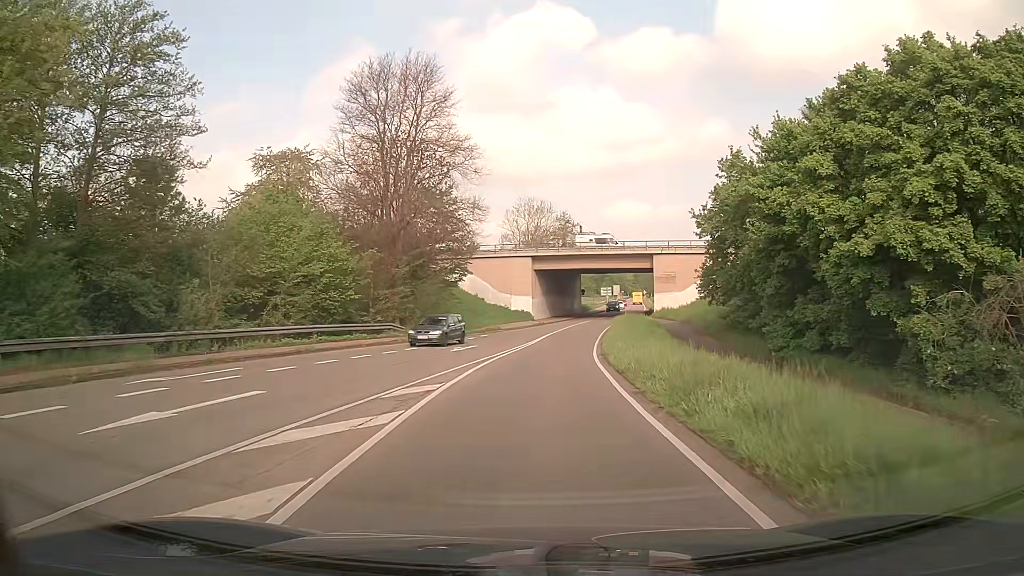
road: secondary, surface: asphalt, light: Day
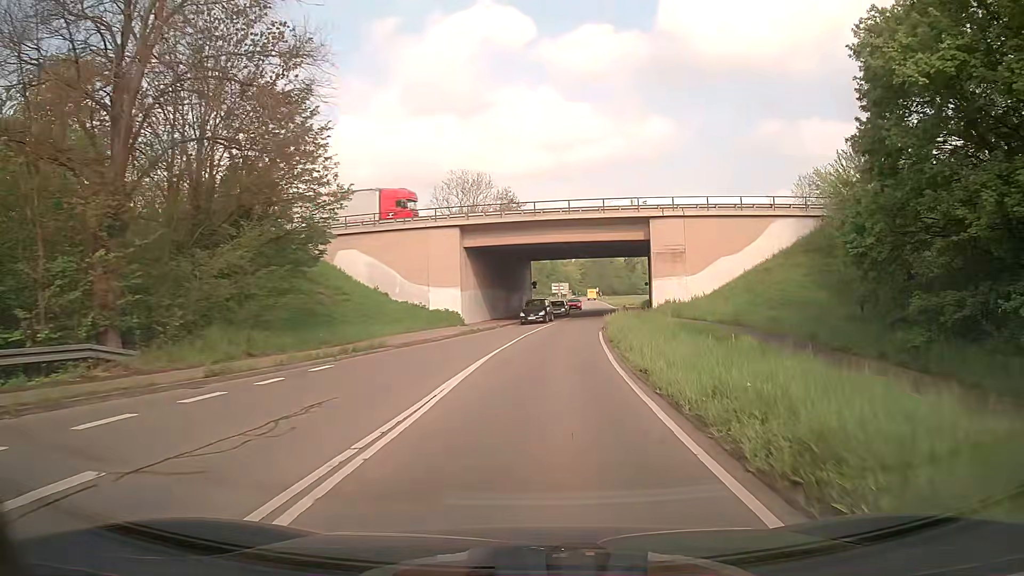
(+0.7, +26.2) m; +4°
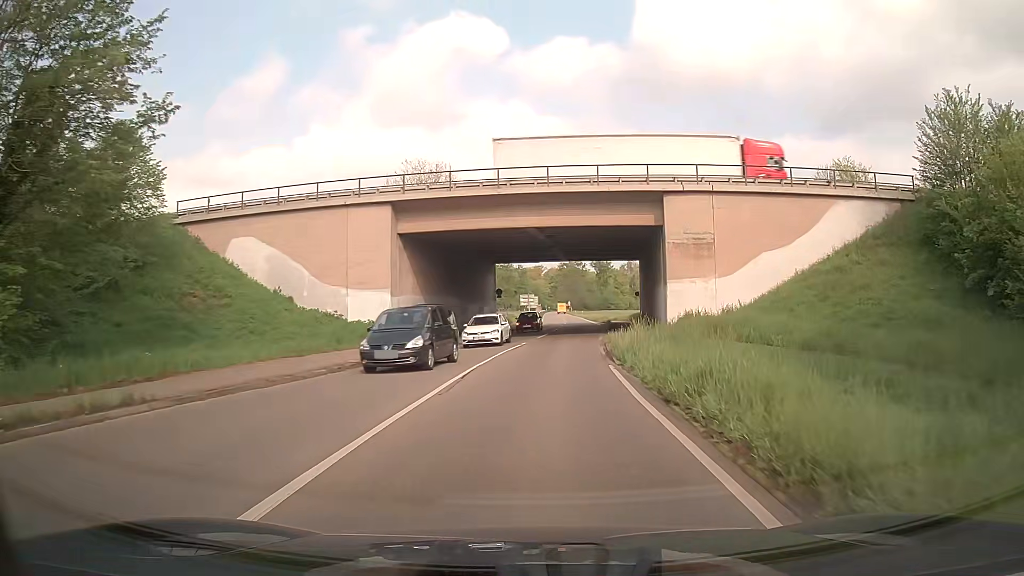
(+0.4, +14.3) m; +3°
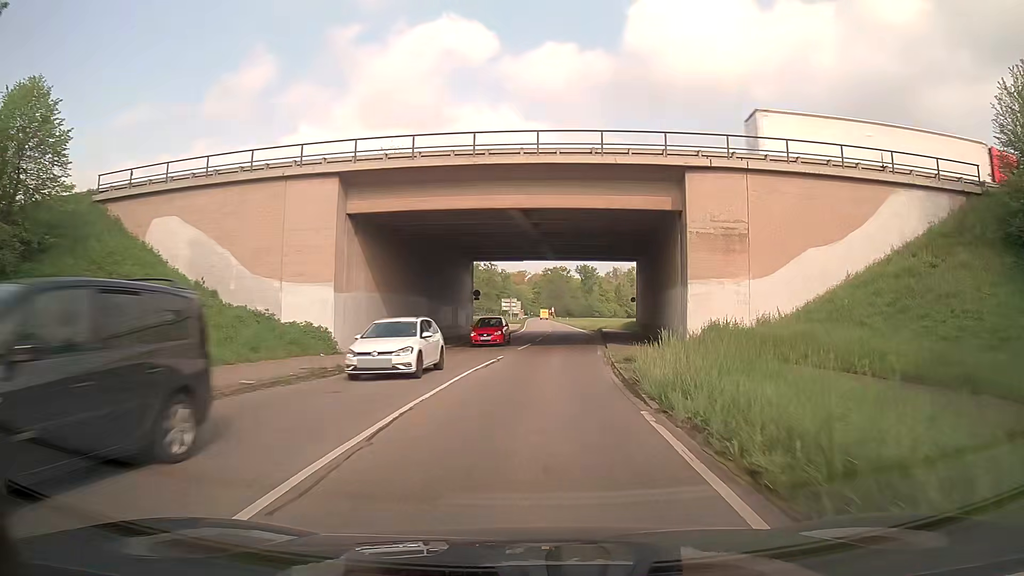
(0.0, +7.2) m; +1°
(0, +10) (+1, +20) (+2, +30) (+2, +40) (+3, +50) (+4, +60) (+4, +70) (+4, +80) (+4, +90) (+5, +100) m
